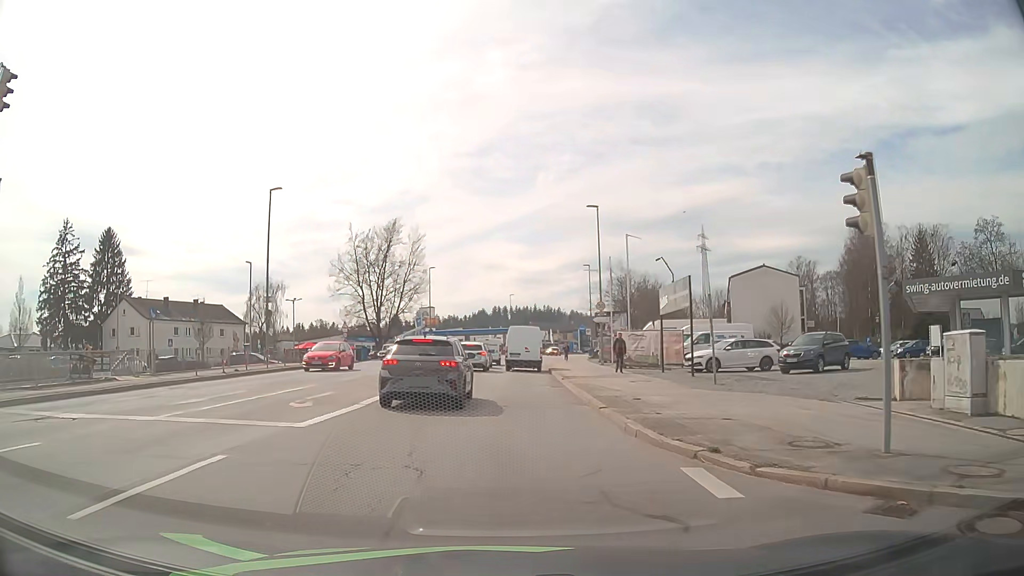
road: tertiary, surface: asphalt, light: Day
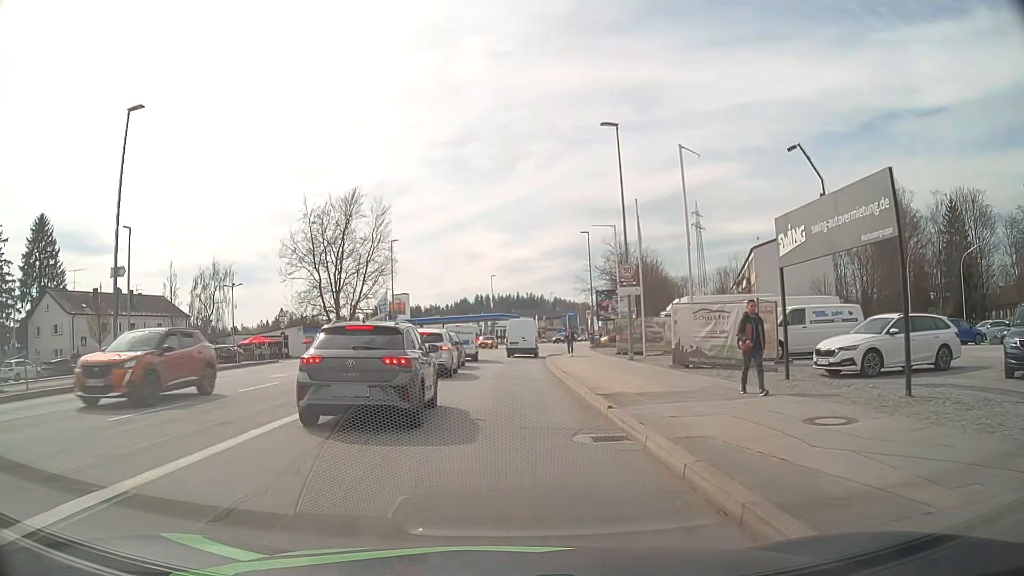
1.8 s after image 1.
(+0.1, +14.5) m; +1°
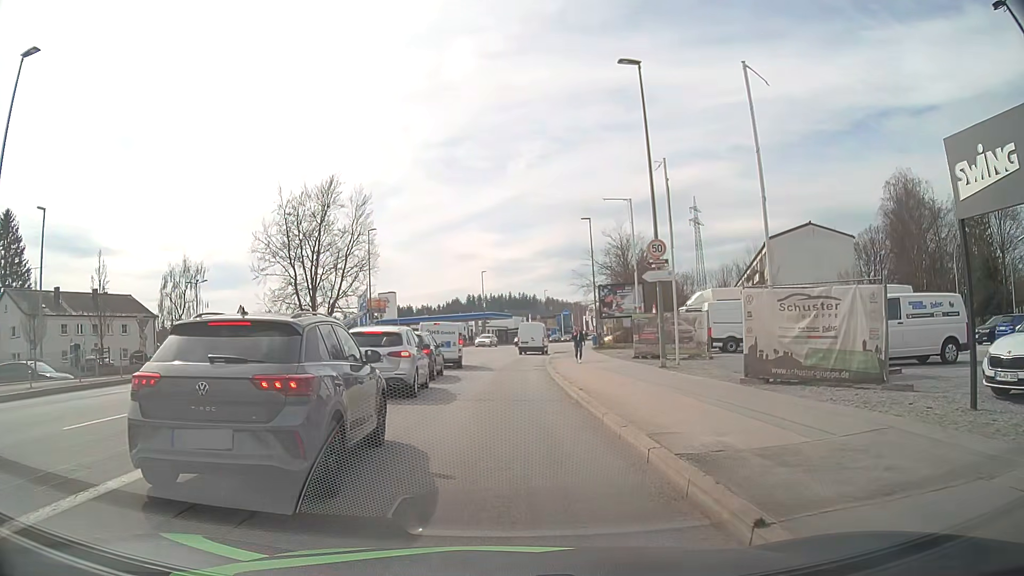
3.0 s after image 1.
(0.0, +6.7) m; +1°
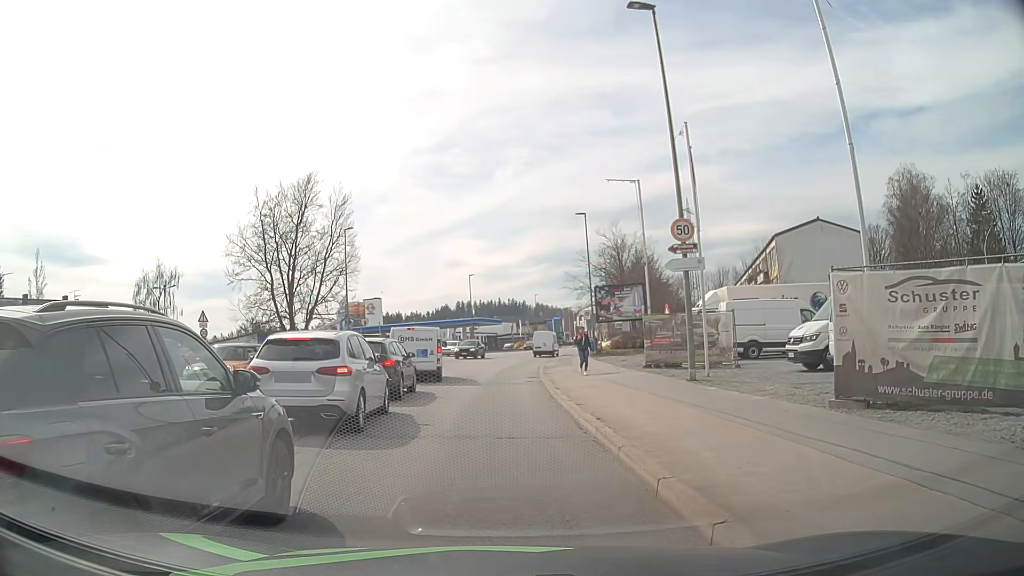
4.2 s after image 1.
(0.0, +4.4) m; 0°
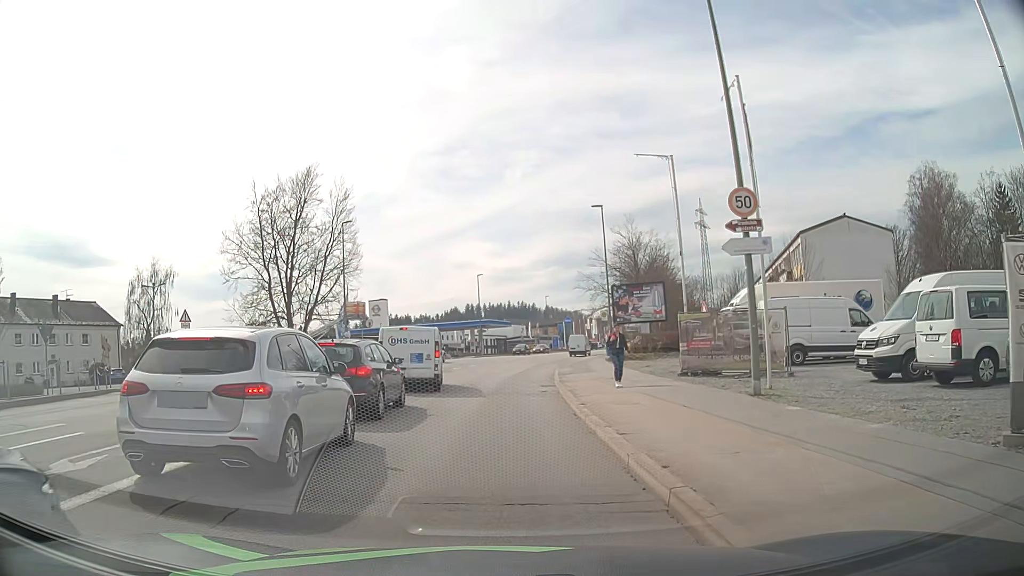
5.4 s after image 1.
(0.0, +3.8) m; 0°
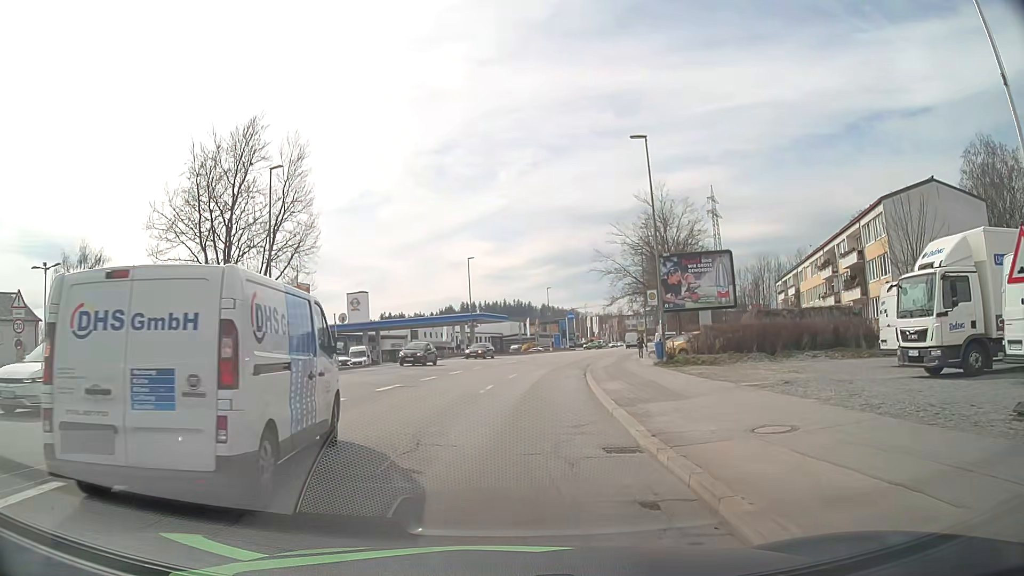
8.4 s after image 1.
(-0.3, +15.7) m; -1°
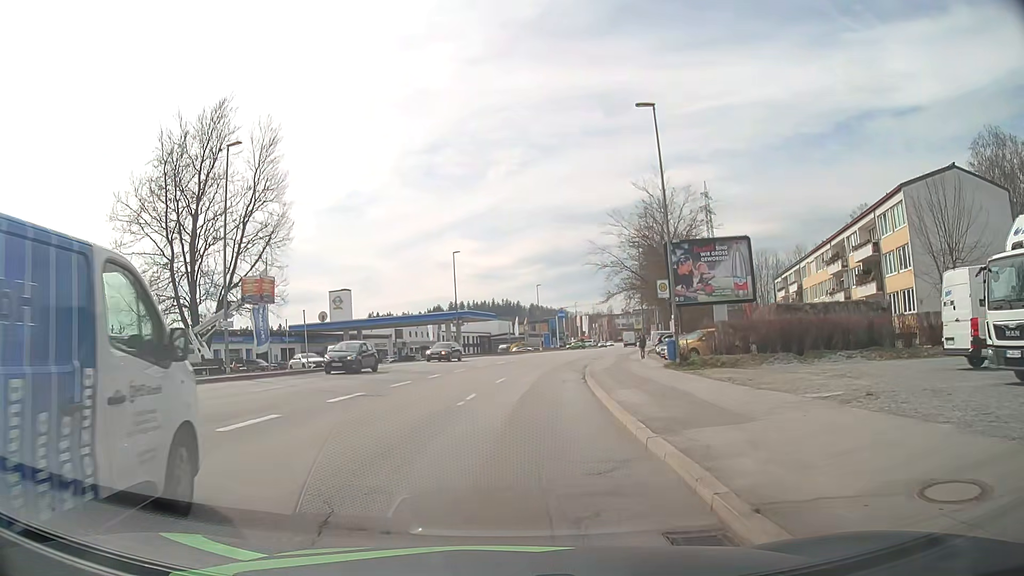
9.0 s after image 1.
(0.0, +4.3) m; +1°
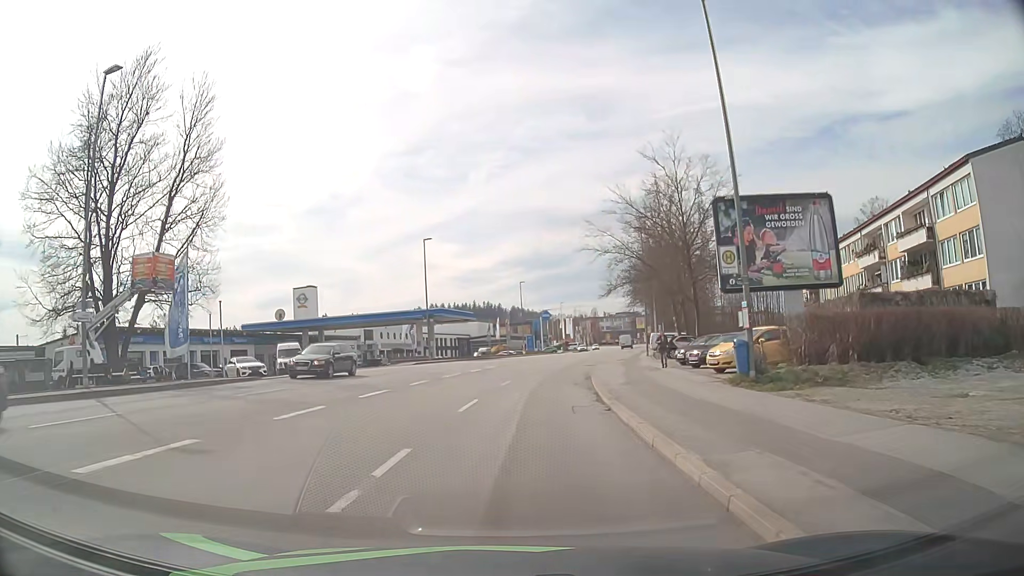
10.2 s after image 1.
(+0.1, +9.8) m; +1°
(0, +10) (+1, +20) (+2, +30) (+3, +40) (+5, +50) (+7, +59) (+9, +69) (+11, +79) (+14, +89) (+16, +98) m
